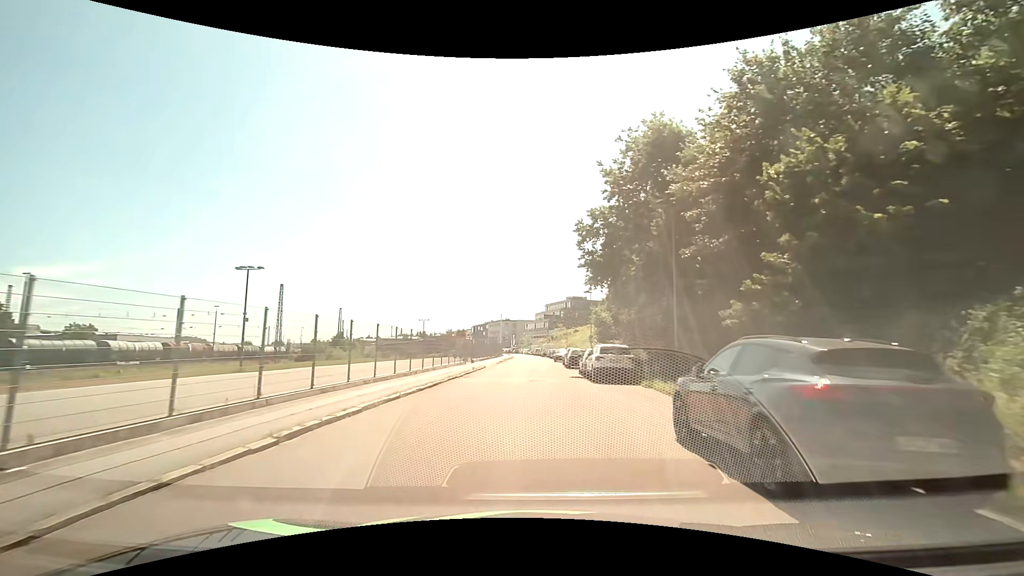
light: Day
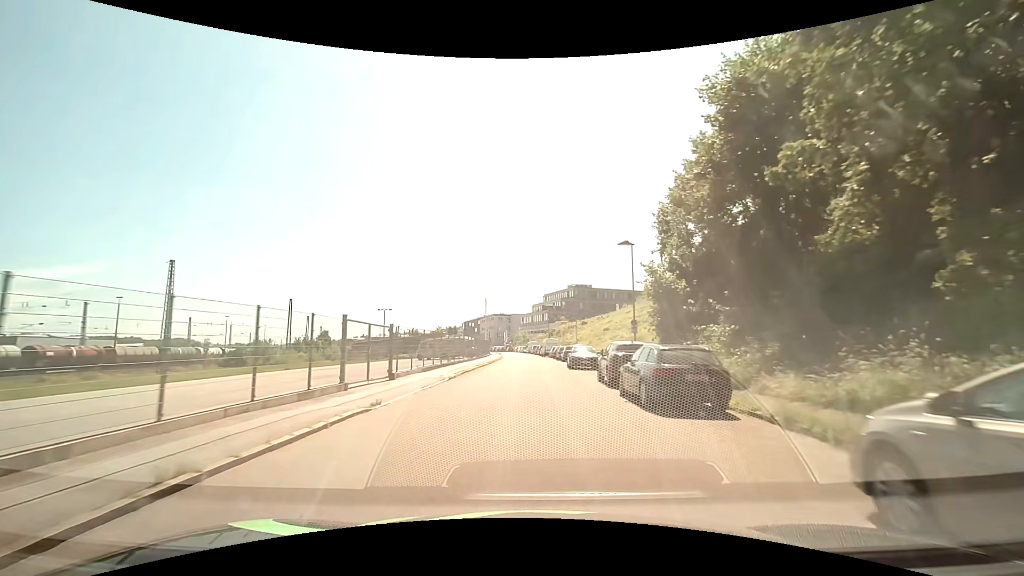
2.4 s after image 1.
(+0.1, +26.0) m; 0°
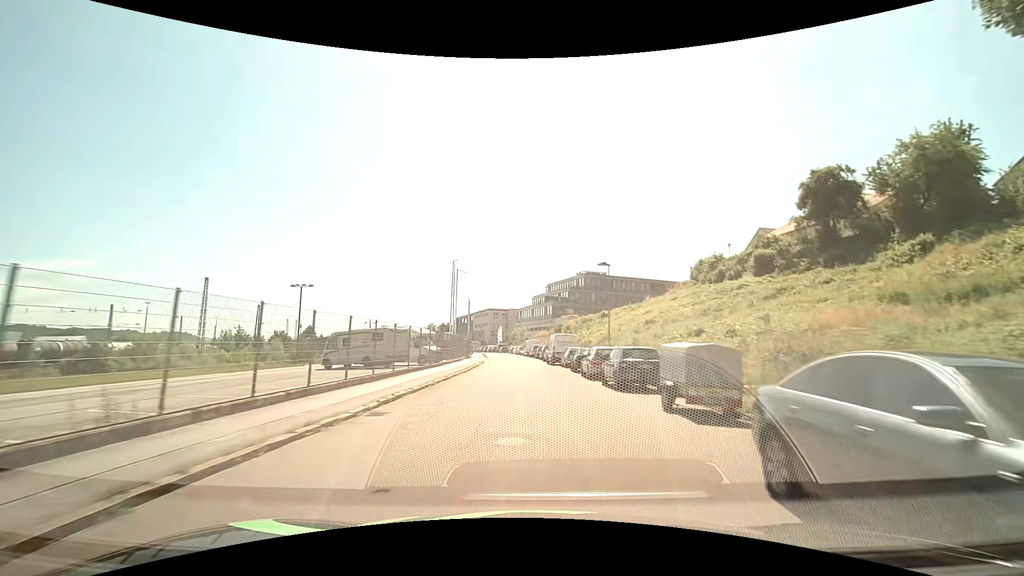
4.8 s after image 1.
(0.0, +28.7) m; 0°
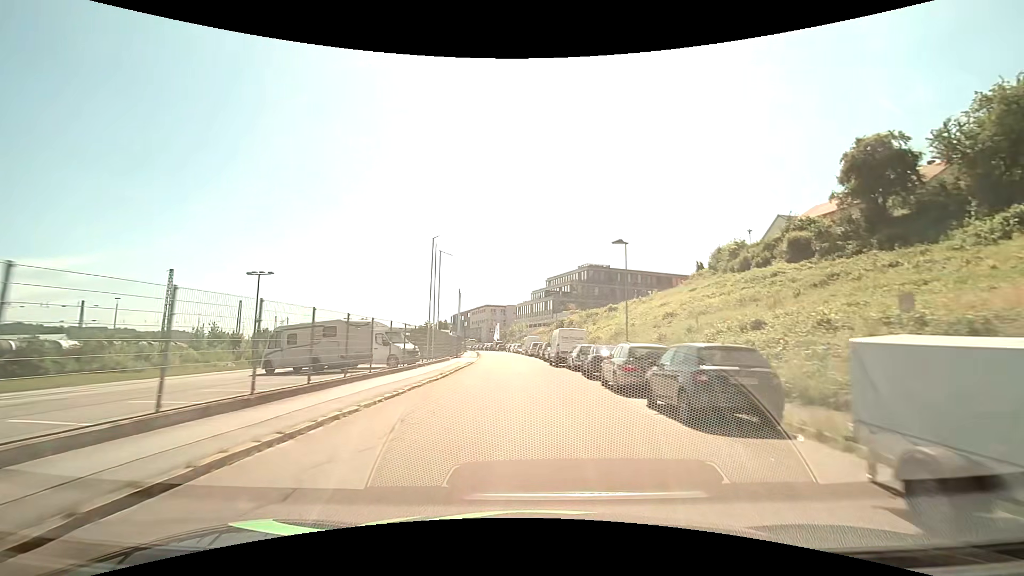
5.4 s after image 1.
(0.0, +7.6) m; 0°
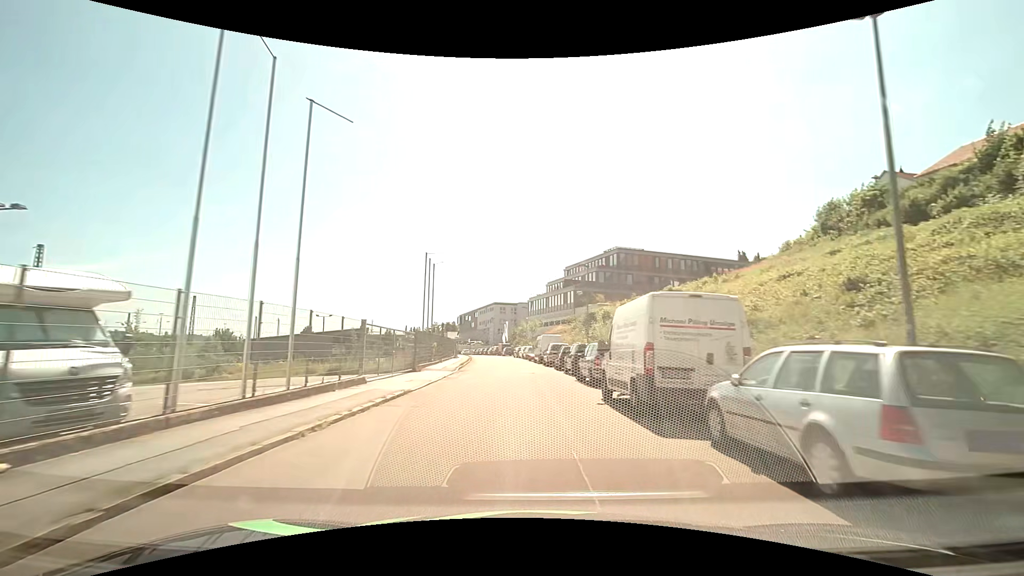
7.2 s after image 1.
(-0.1, +22.6) m; -2°
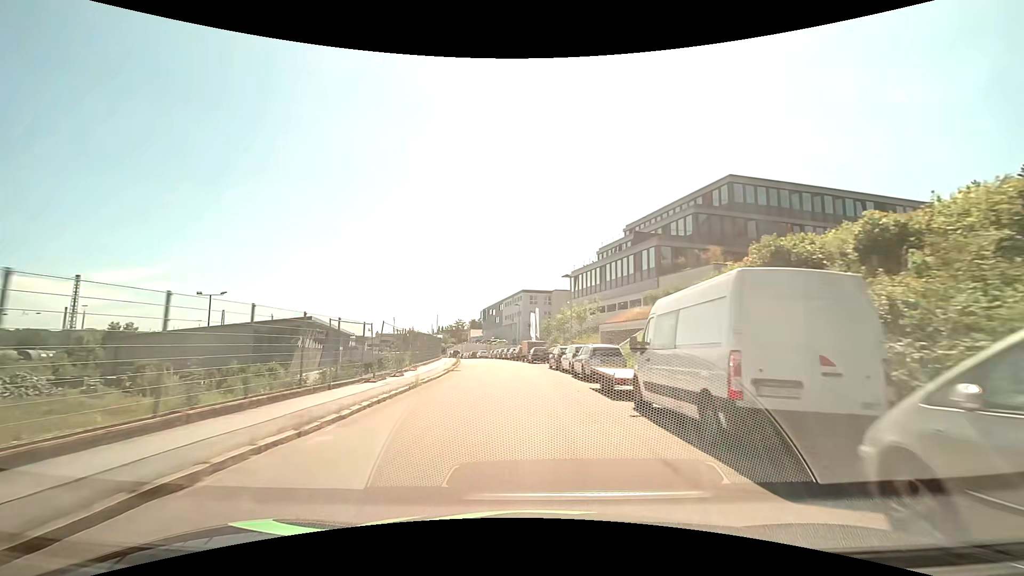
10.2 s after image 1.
(-1.0, +35.9) m; -4°
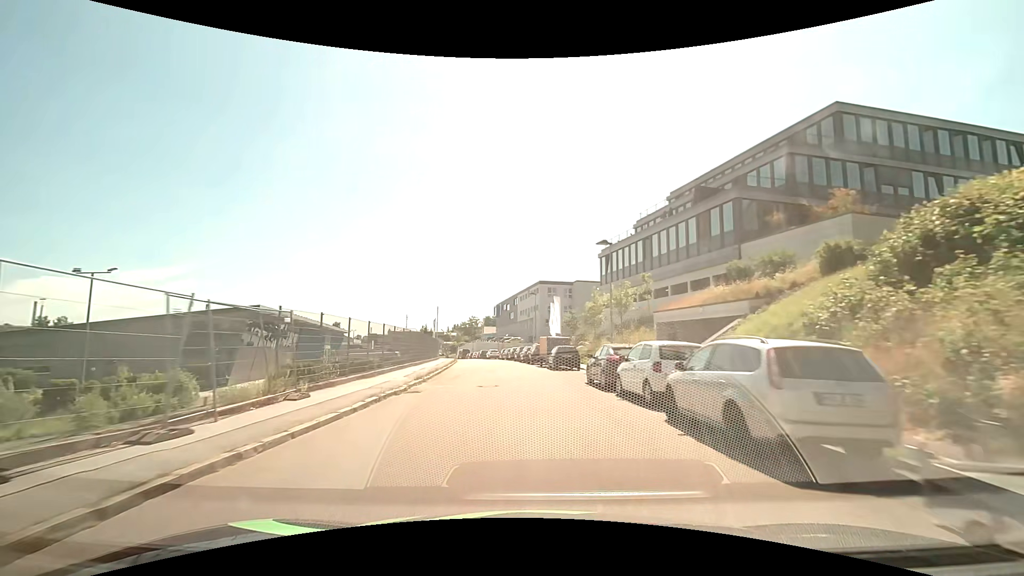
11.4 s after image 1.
(-0.1, +14.3) m; -1°
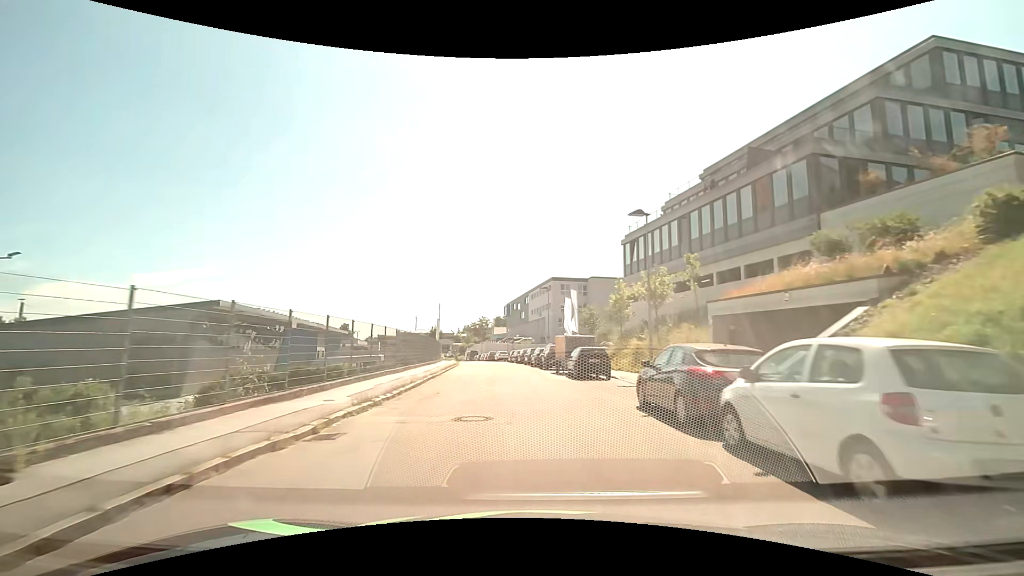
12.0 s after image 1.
(-0.1, +7.2) m; -2°
(0, +10) (-1, +20) (-1, +30) (-2, +40) (-4, +50) (-5, +60) (-7, +70) (-8, +79) (-10, +89) (-12, +99) m
